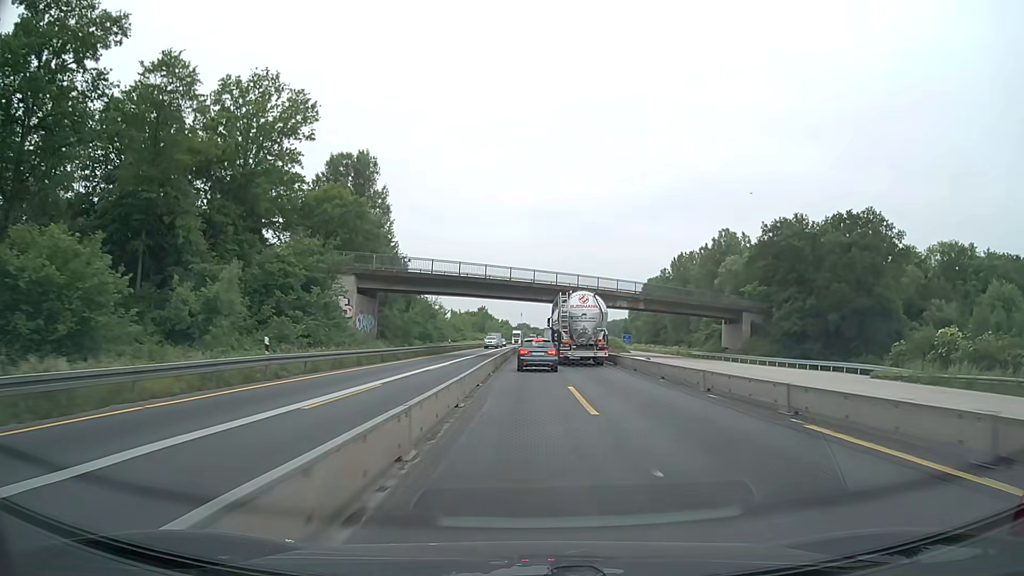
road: motorway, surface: asphalt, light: Day
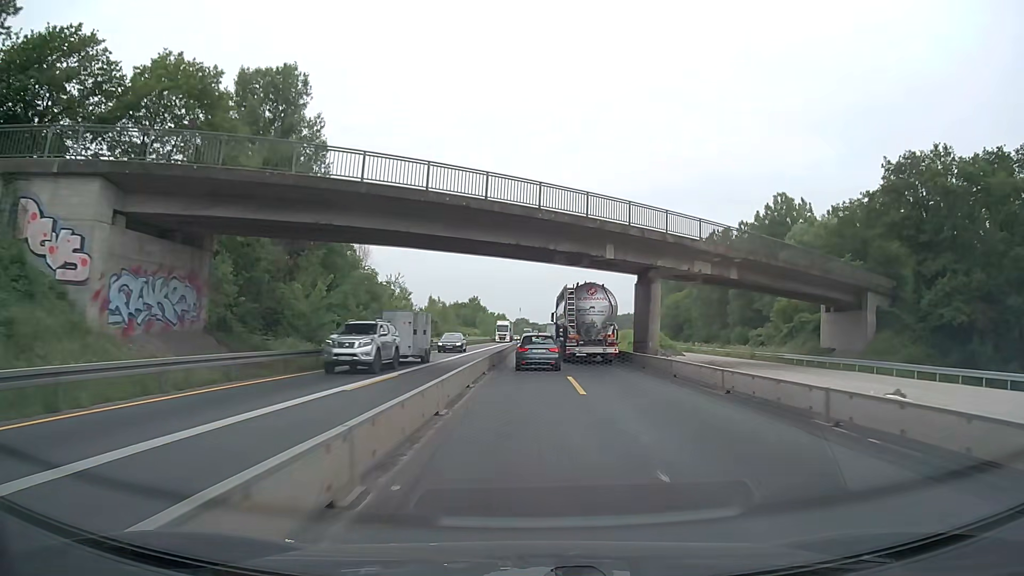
(+0.1, +32.2) m; 0°
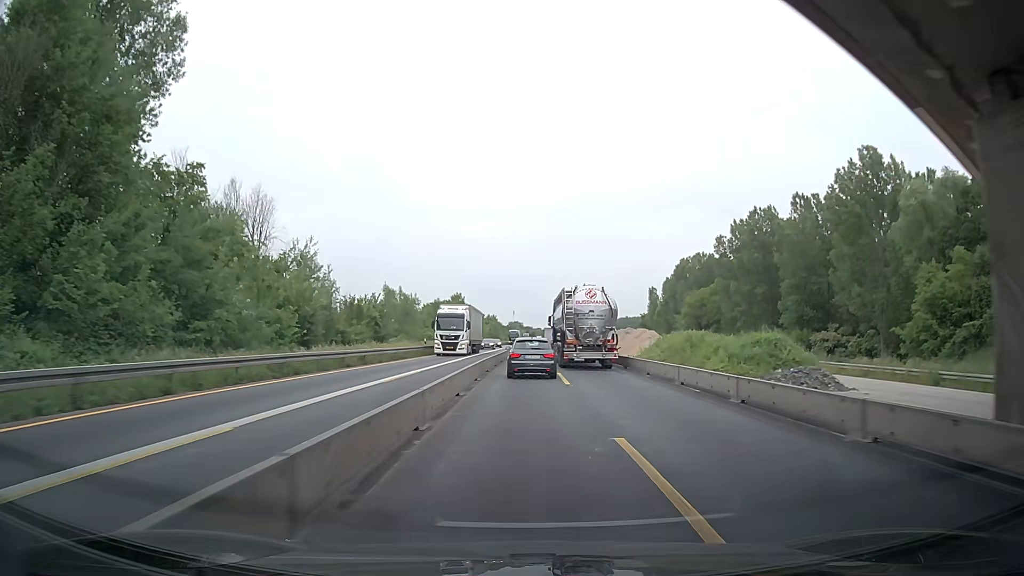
(+0.4, +31.5) m; +1°
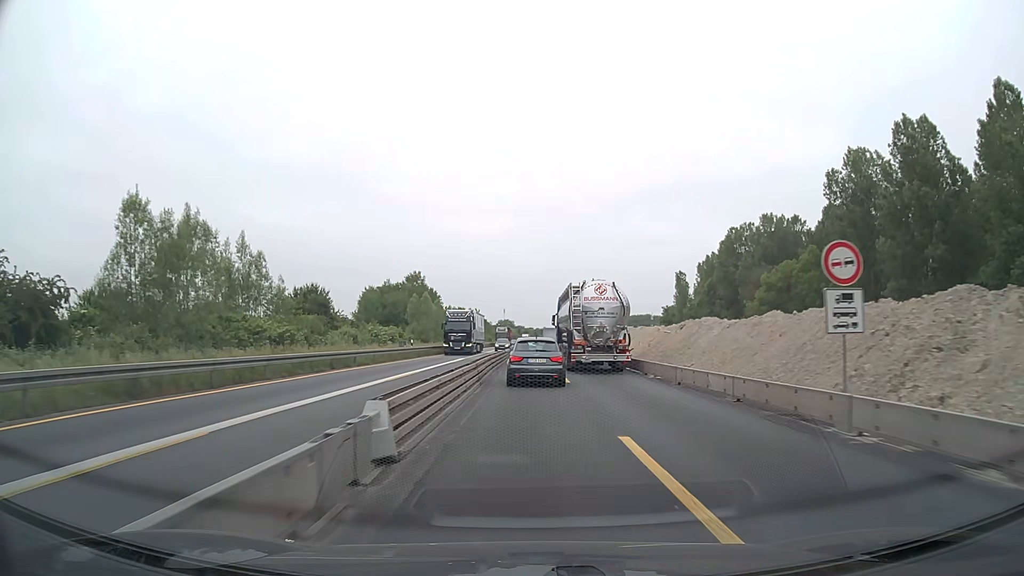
(-0.2, +53.7) m; 0°
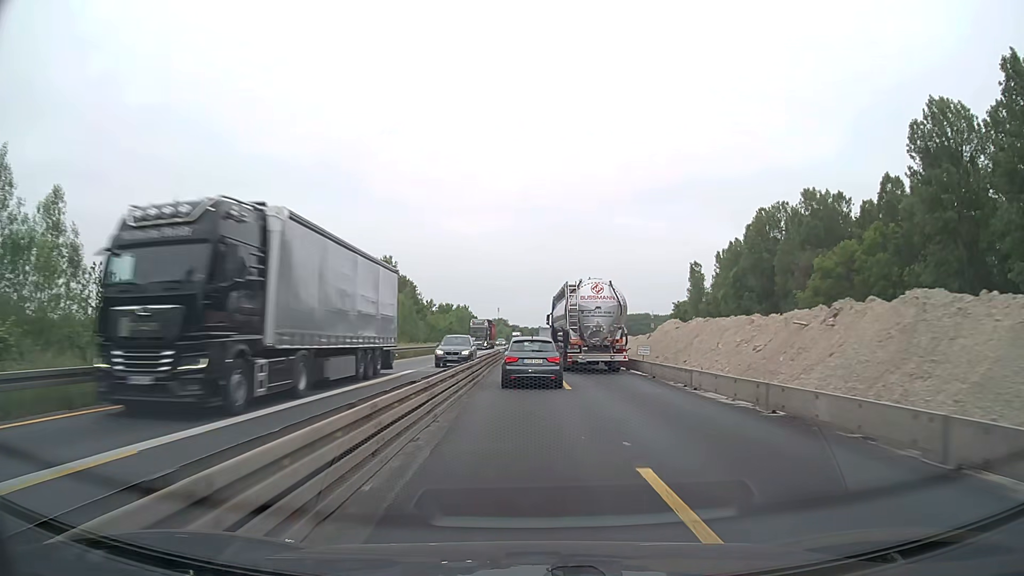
(0.0, +20.8) m; 0°
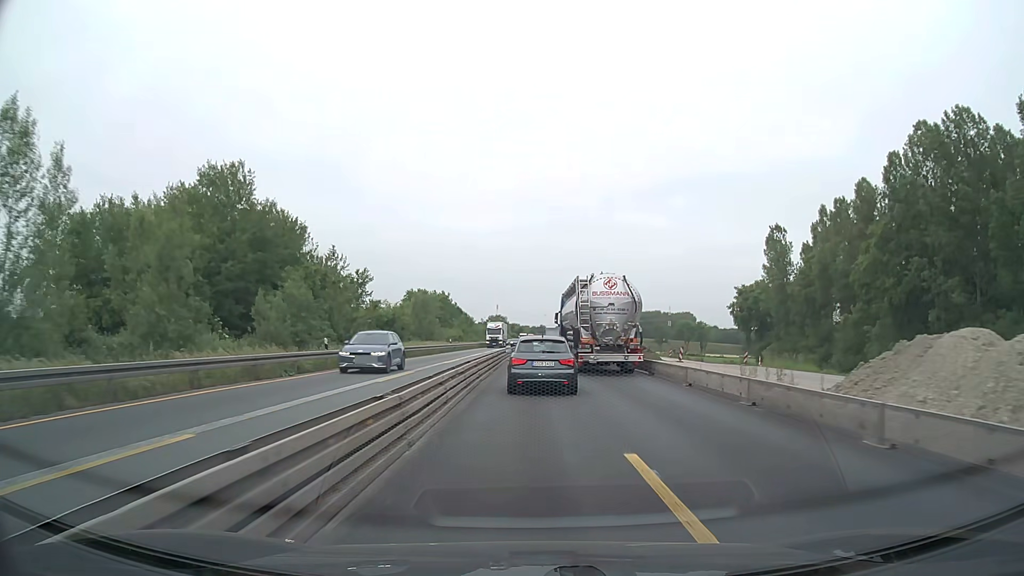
(-0.1, +52.7) m; 0°
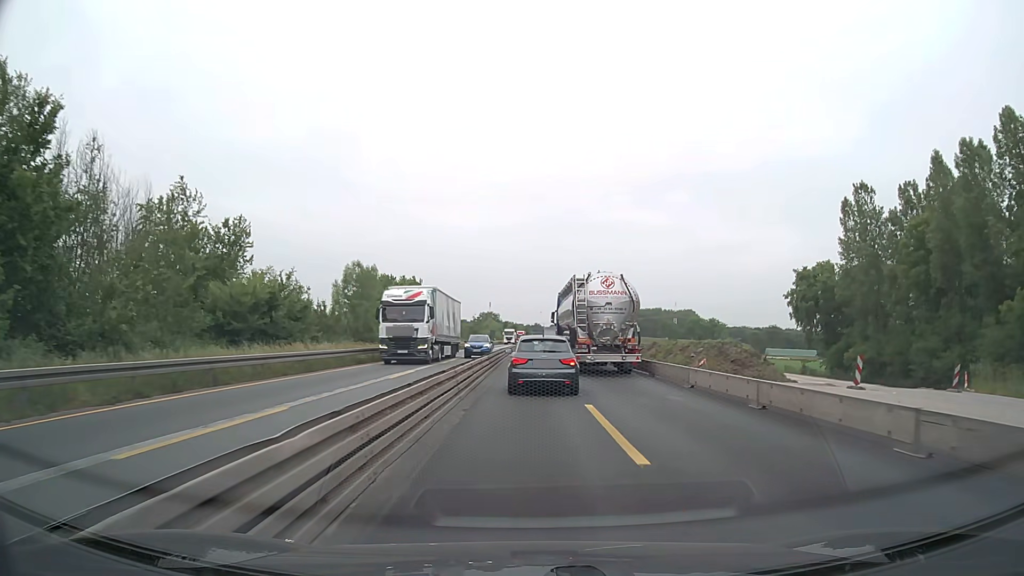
(+0.1, +30.9) m; +1°
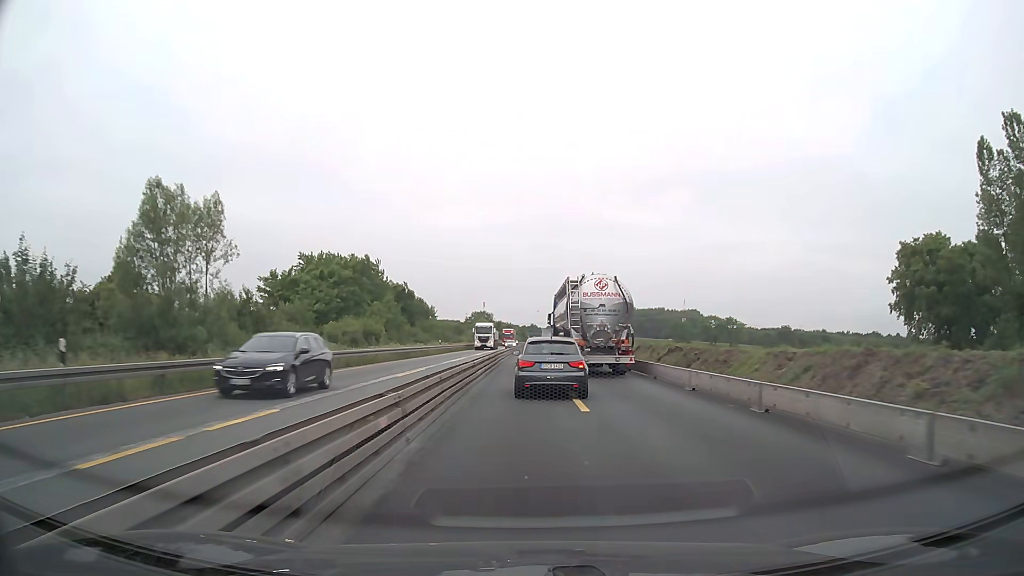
(0.0, +30.7) m; 0°
(0, +10) (0, +20) (0, +30) (0, +40) (0, +50) (0, +60) (0, +70) (+1, +80) (+1, +90) (+1, +100) m
